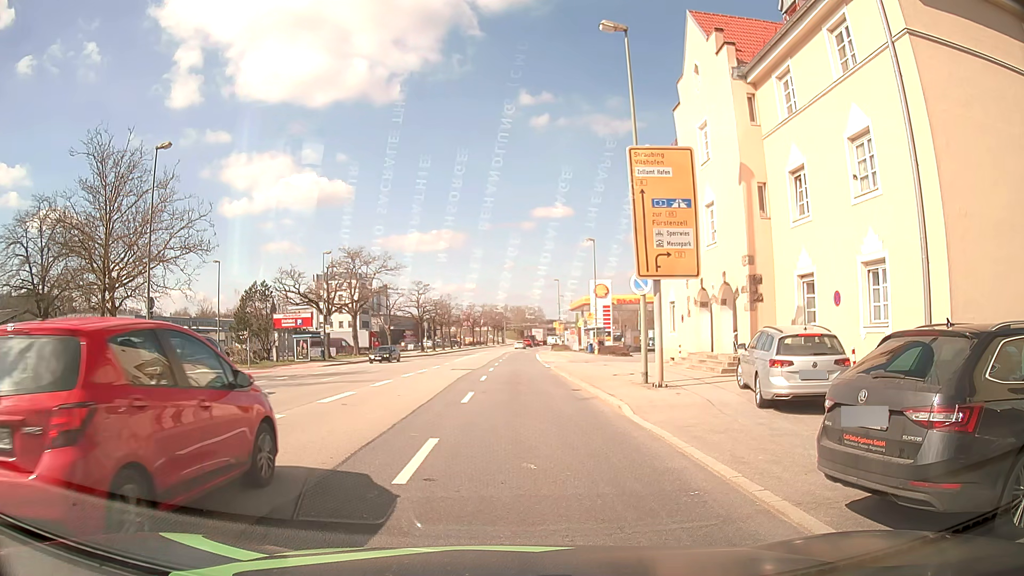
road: primary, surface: asphalt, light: Day
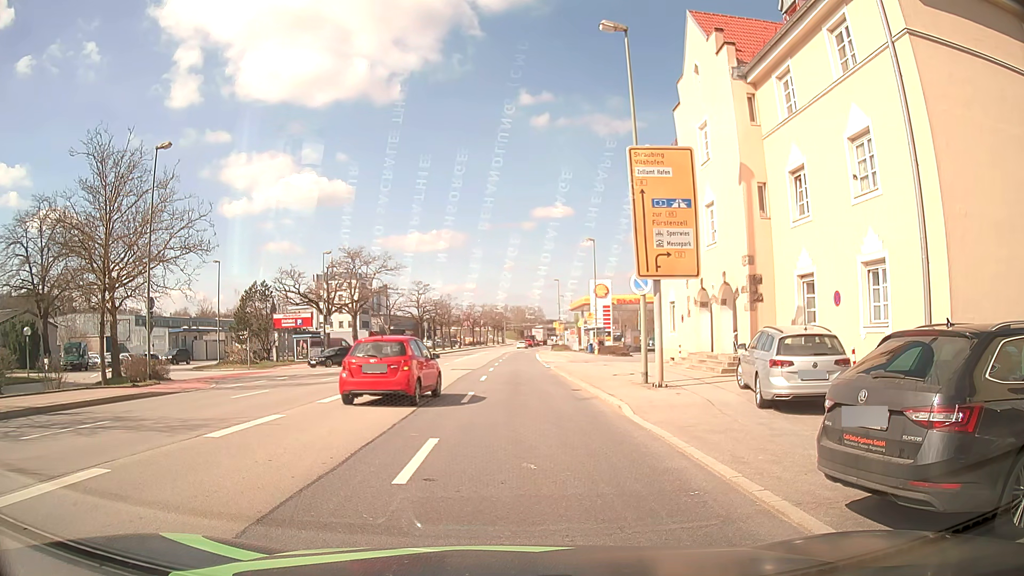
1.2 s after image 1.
(0.0, 0.0) m; 0°
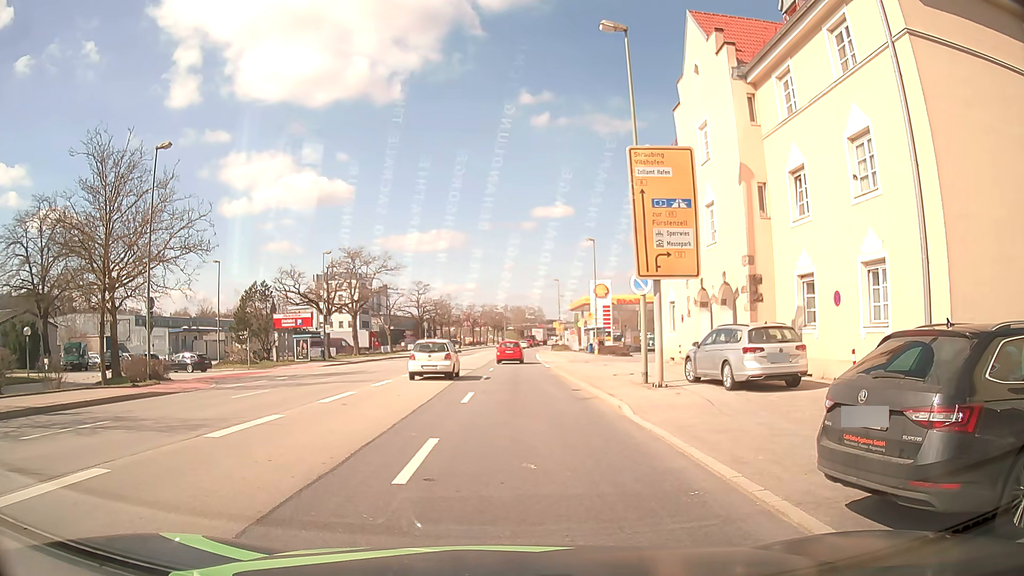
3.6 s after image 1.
(0.0, 0.0) m; 0°
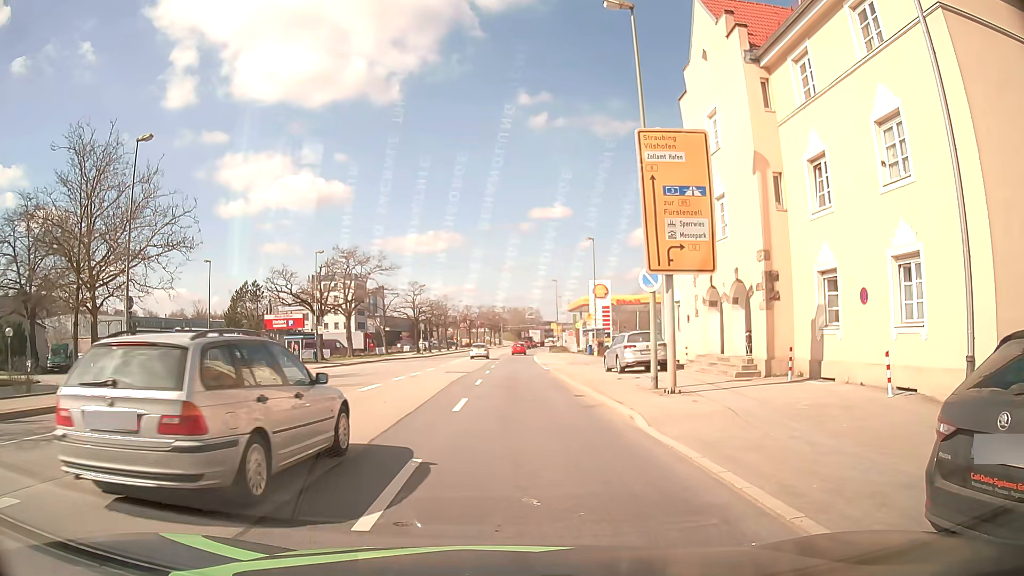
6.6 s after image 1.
(0.0, +1.6) m; 0°
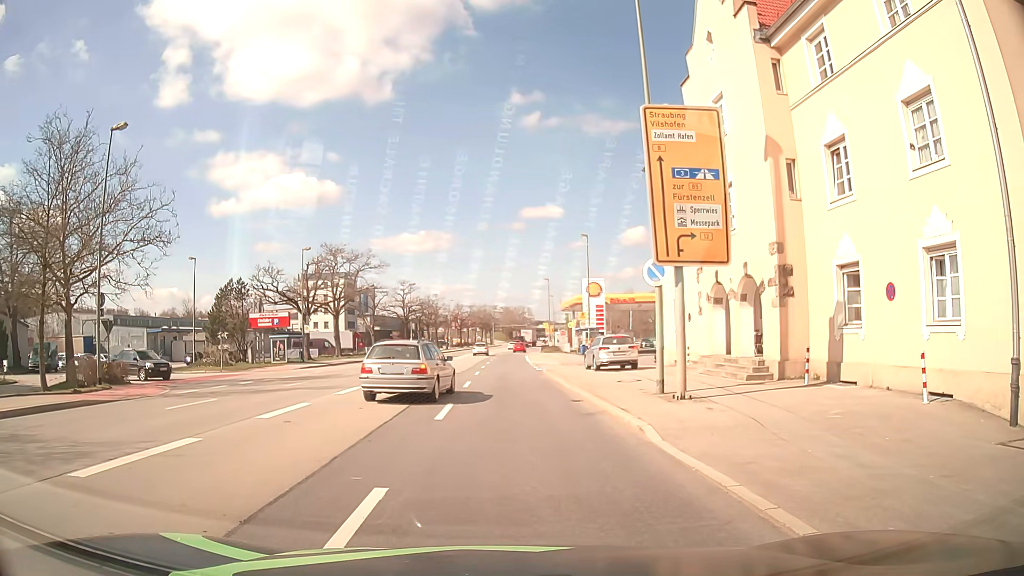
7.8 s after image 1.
(0.0, +1.6) m; -1°
